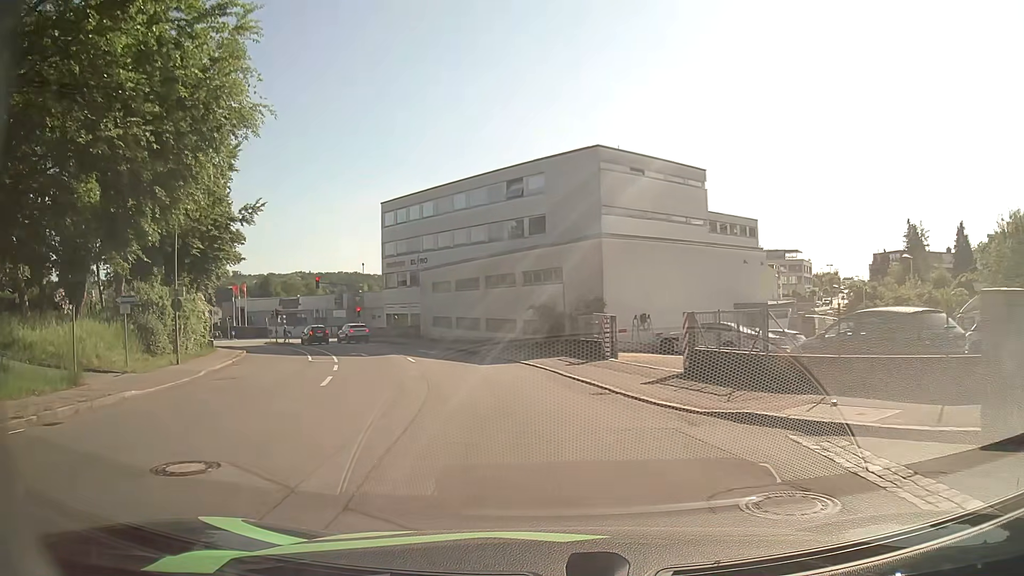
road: residential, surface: asphalt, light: Day
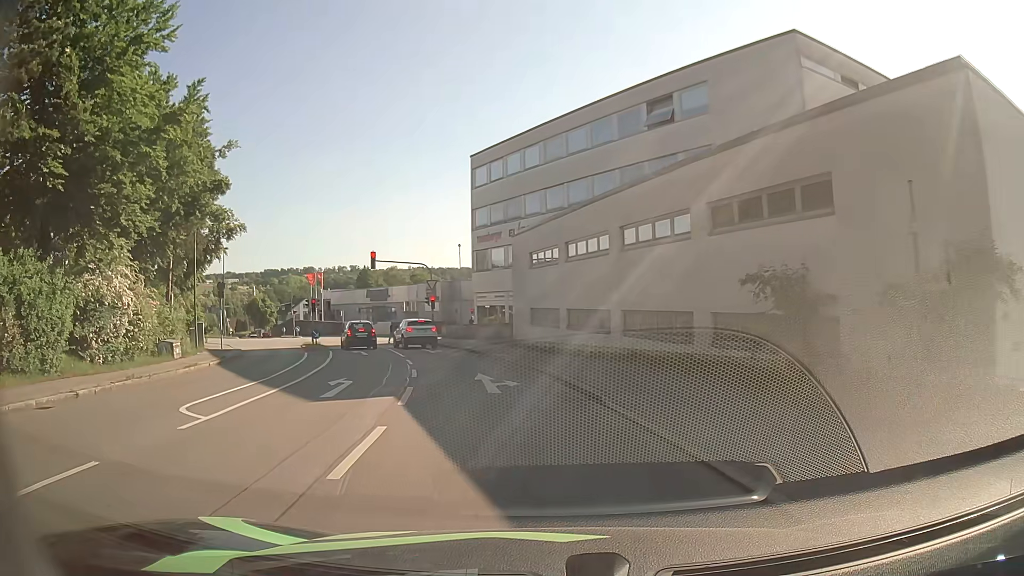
(-1.7, +19.1) m; -11°
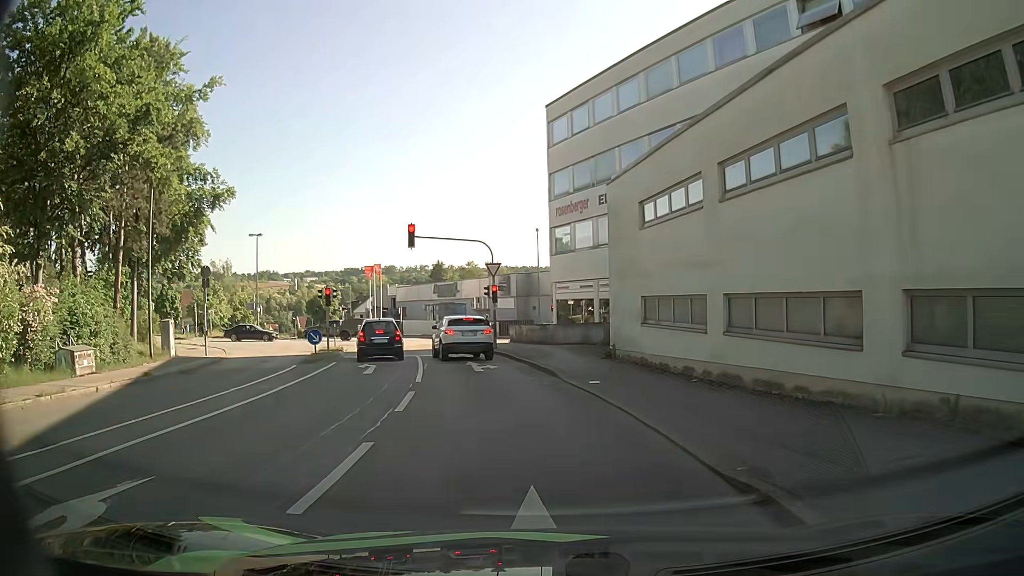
(-0.7, +12.2) m; -9°
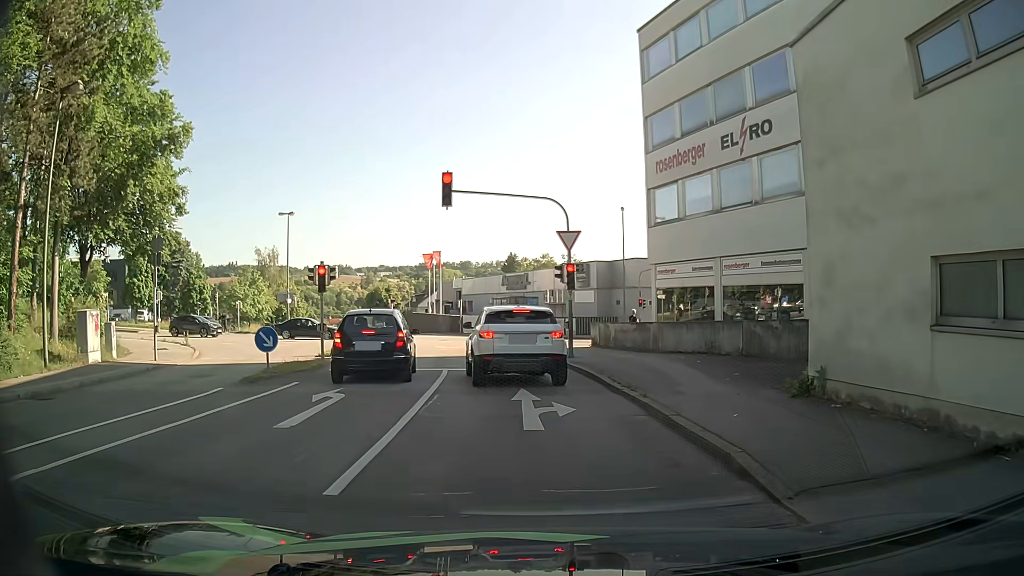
(-0.3, +10.5) m; -5°
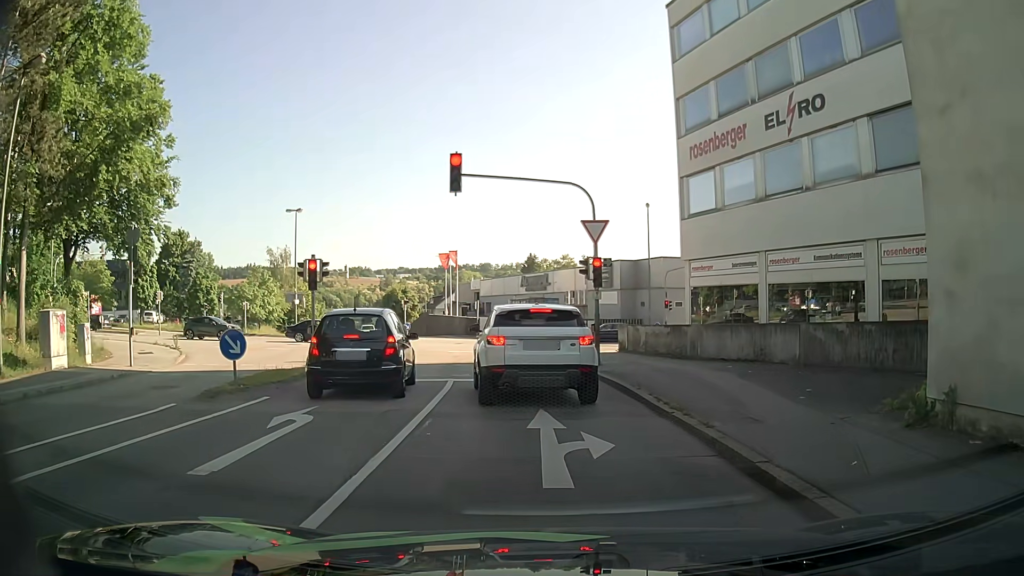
(0.0, +2.8) m; 0°
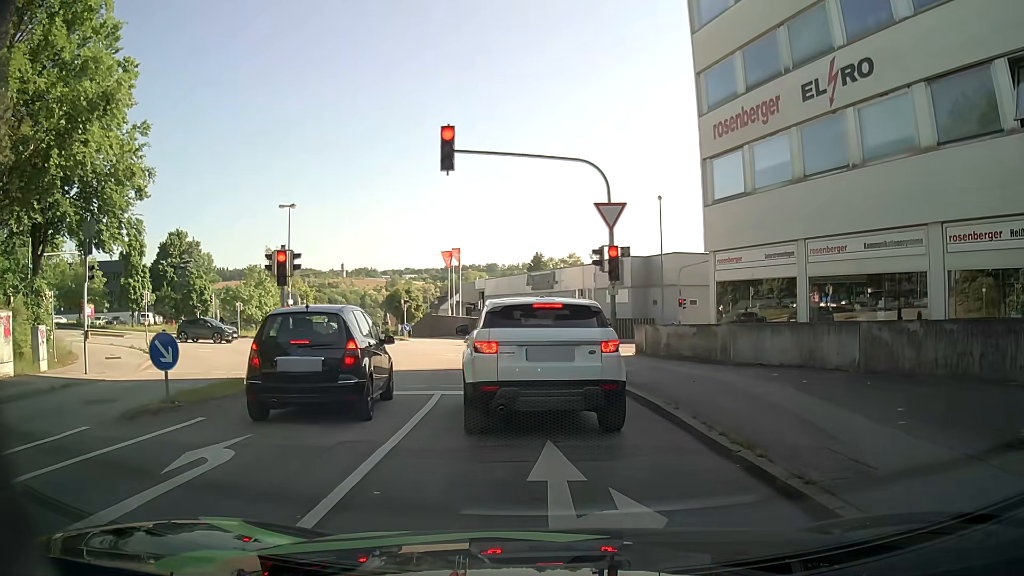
(-0.1, +2.9) m; -3°
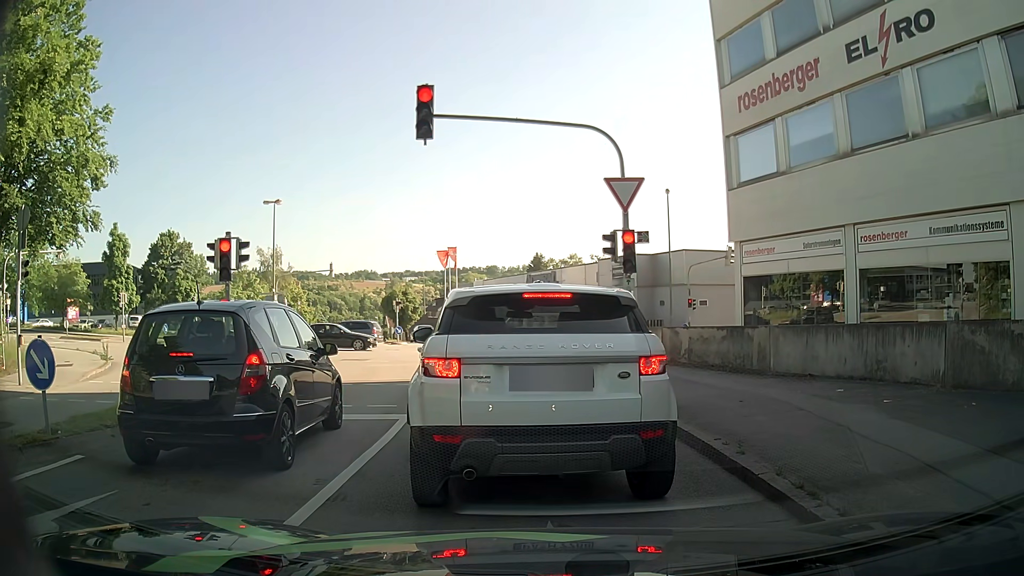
(0.0, +3.0) m; 0°
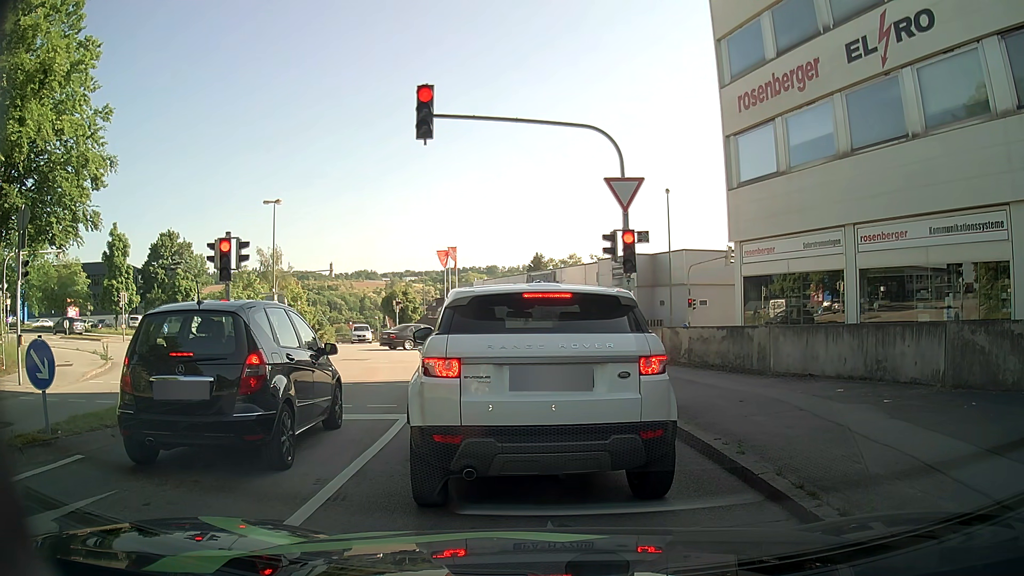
(0.0, 0.0) m; 0°
